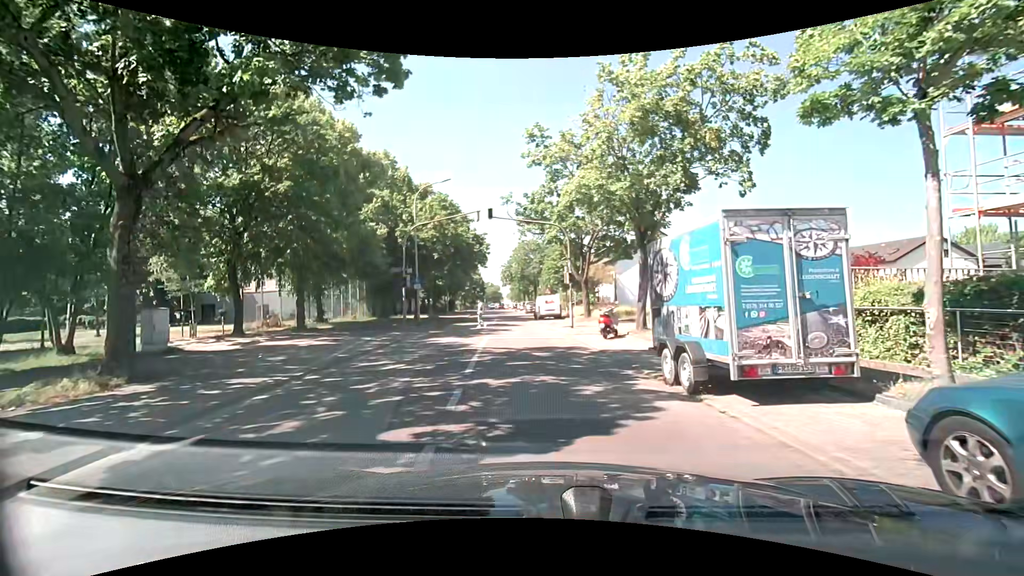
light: Day
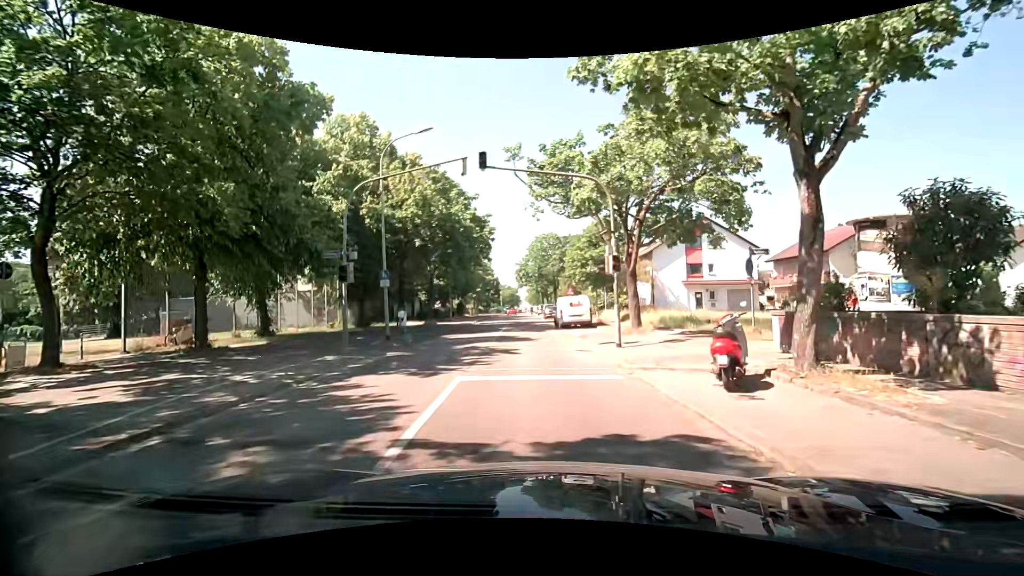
(-0.2, +10.3) m; -1°
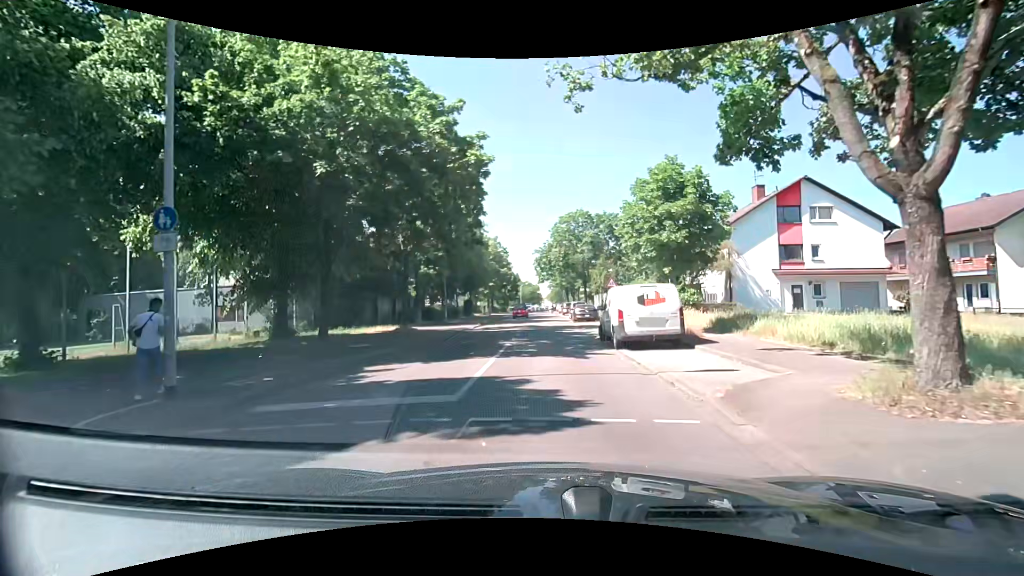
(-0.8, +14.3) m; -4°
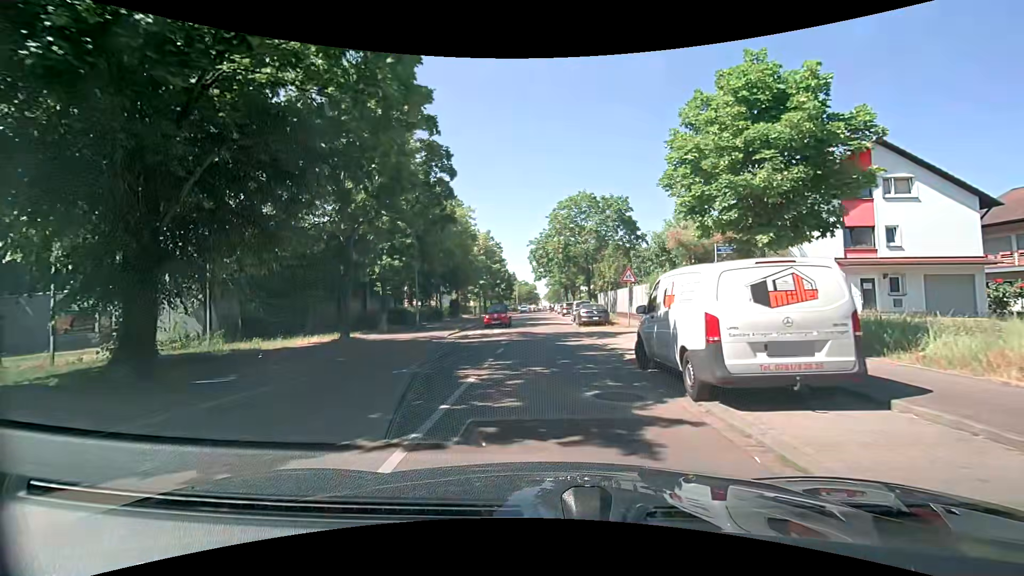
(+0.1, +7.9) m; +1°
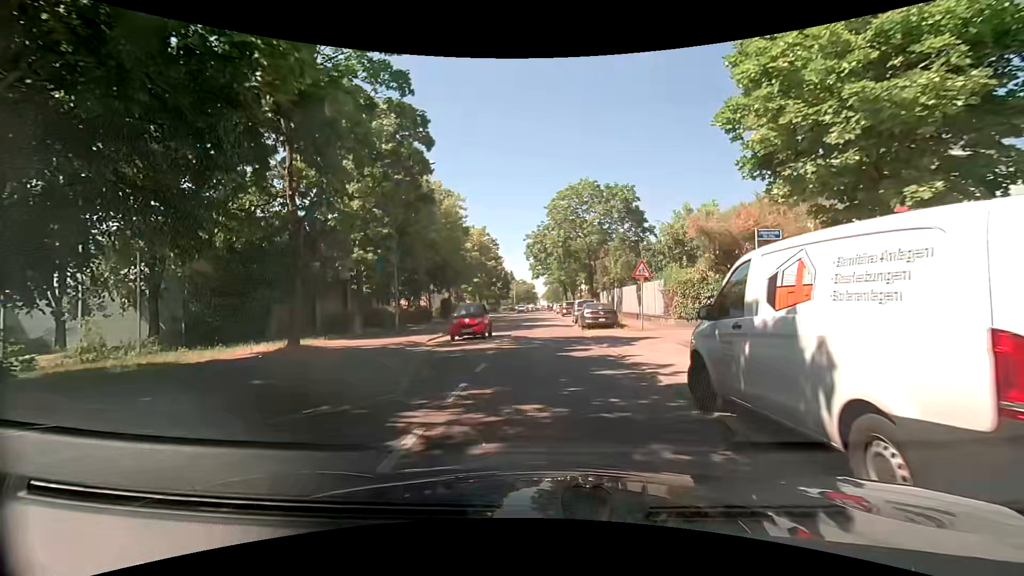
(0.0, +4.0) m; +1°
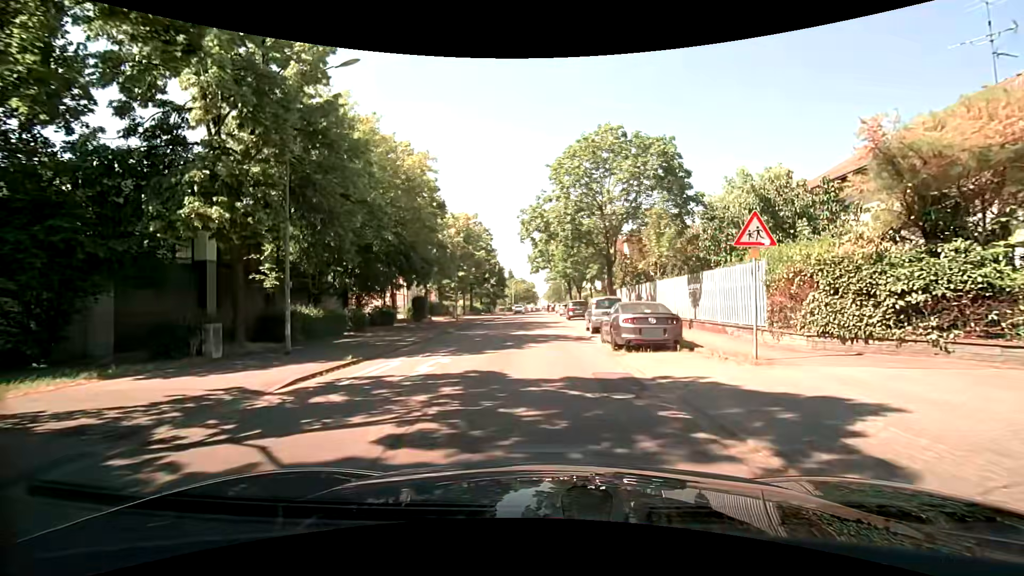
(-0.3, +11.5) m; -2°
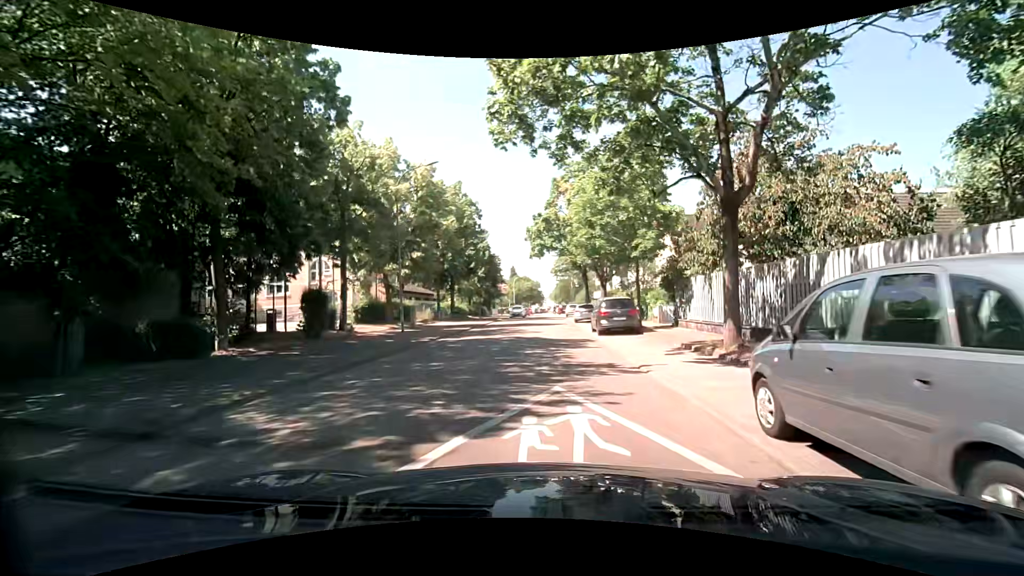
(-0.1, +19.5) m; -1°
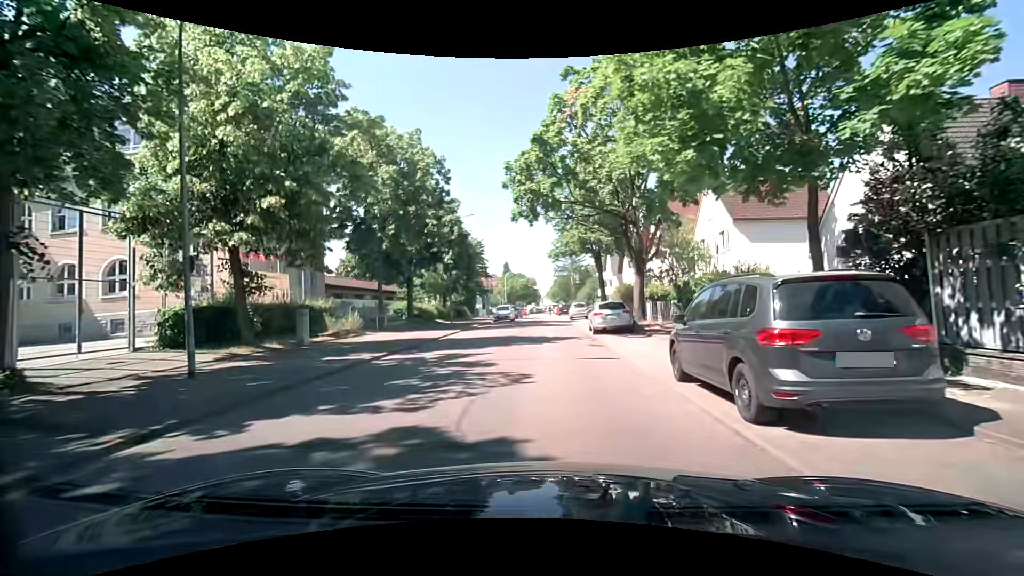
(+0.2, +16.2) m; +1°
(0, +10) (0, +20) (0, +30) (0, +40) (0, +50) (0, +60) (0, +70) (0, +80) (0, +90) (0, +100) m
